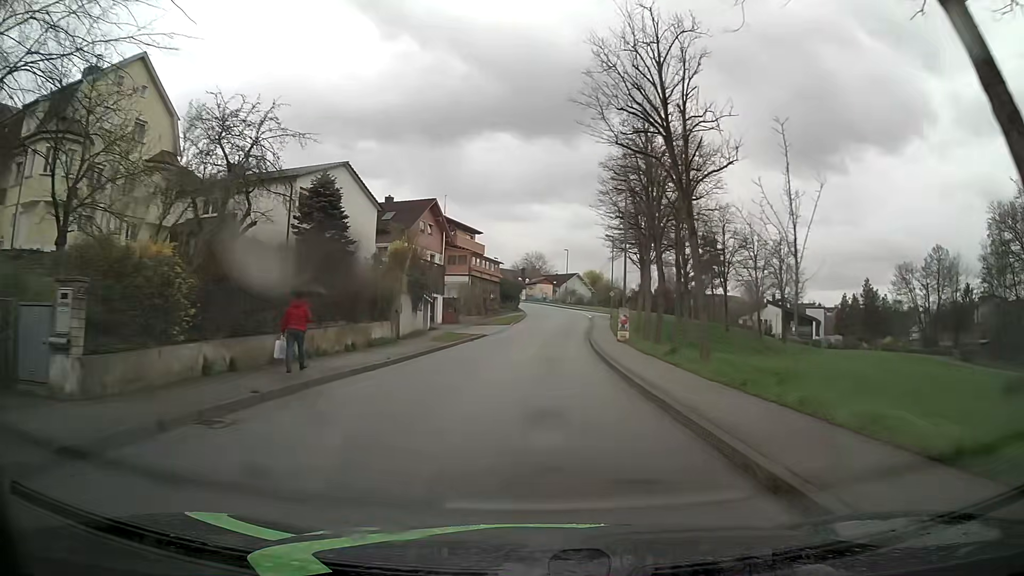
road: unclassified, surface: asphalt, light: Day
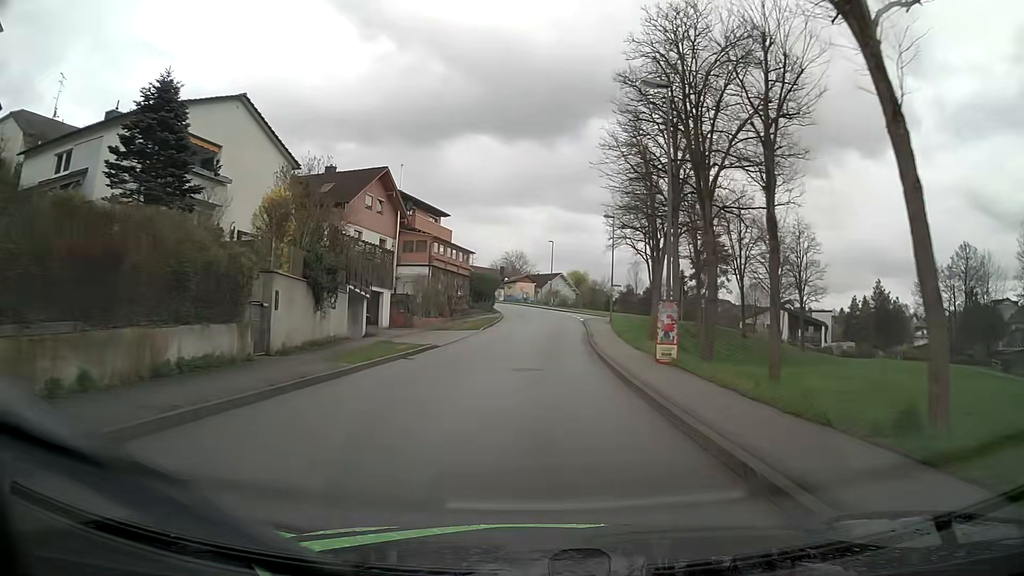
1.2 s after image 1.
(+0.2, +14.0) m; +2°
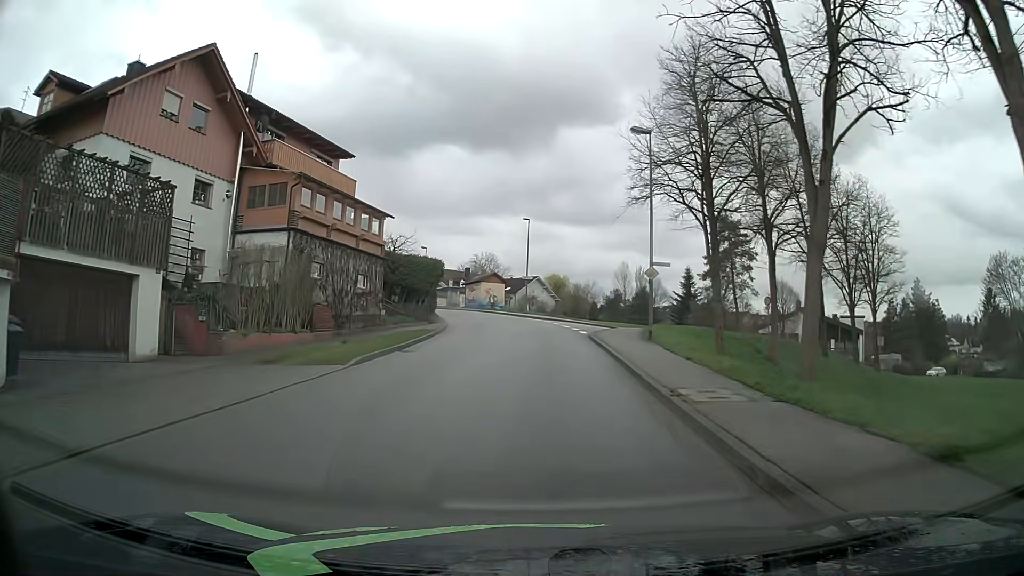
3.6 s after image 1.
(+0.5, +25.0) m; +2°
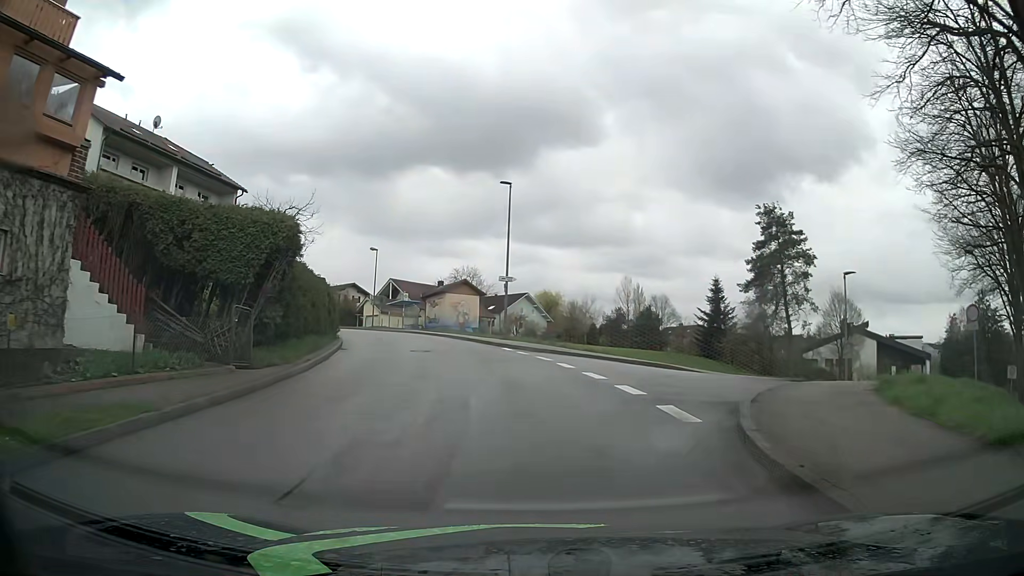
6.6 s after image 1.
(+0.4, +22.5) m; +1°
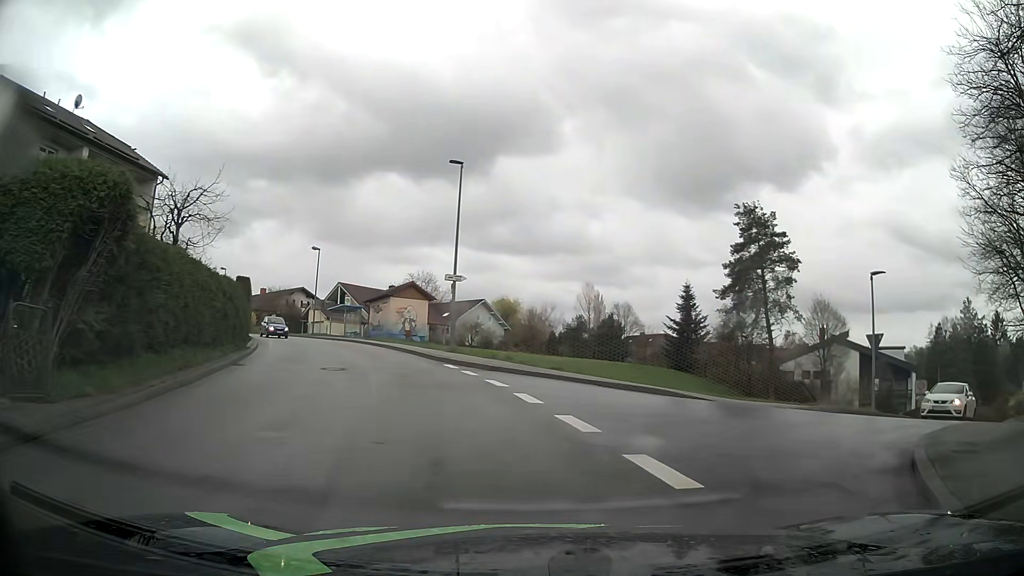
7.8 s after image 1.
(0.0, +5.9) m; +3°
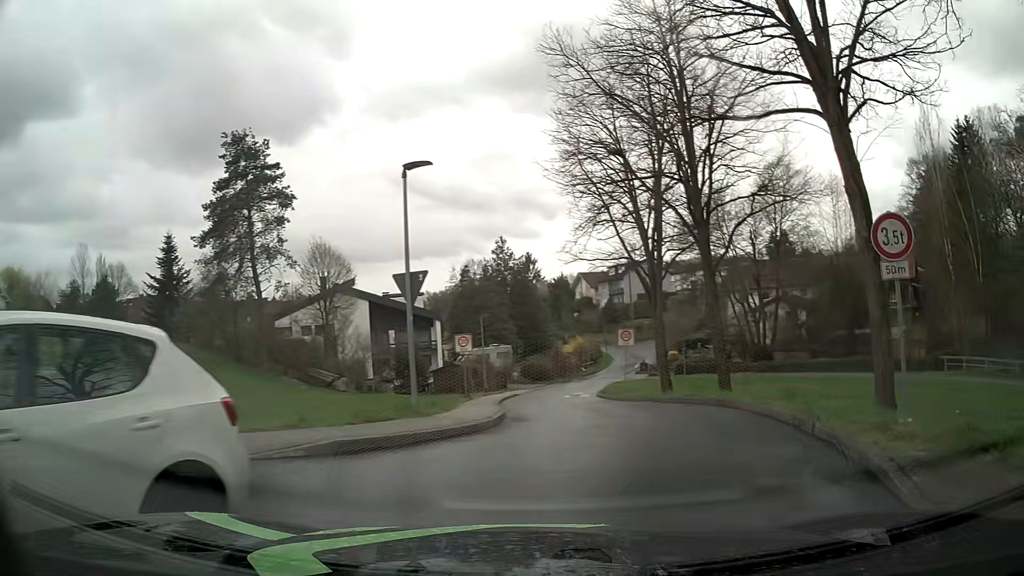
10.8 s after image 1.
(+3.7, +10.4) m; +43°
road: residential
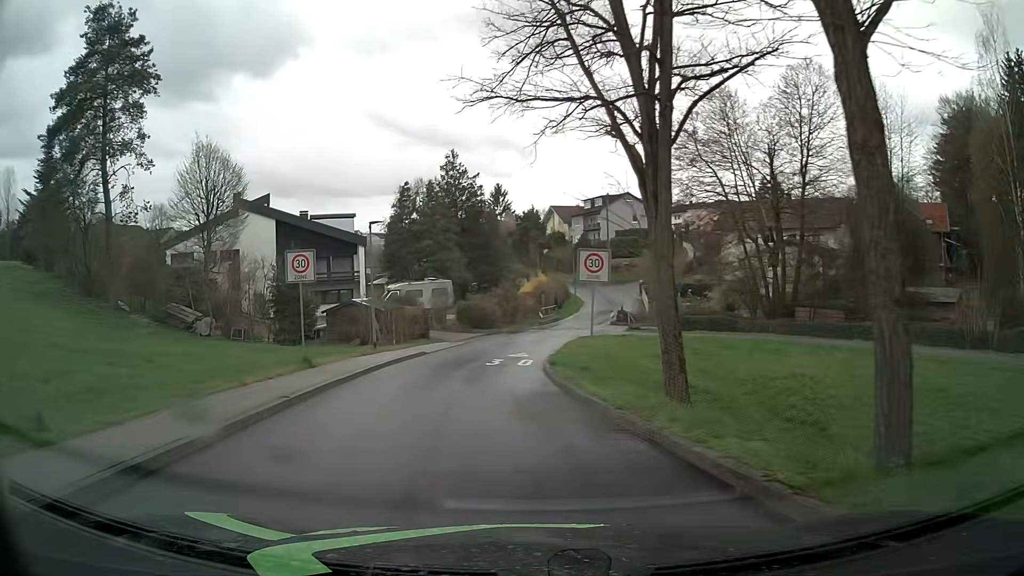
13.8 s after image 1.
(+2.2, +15.5) m; +2°
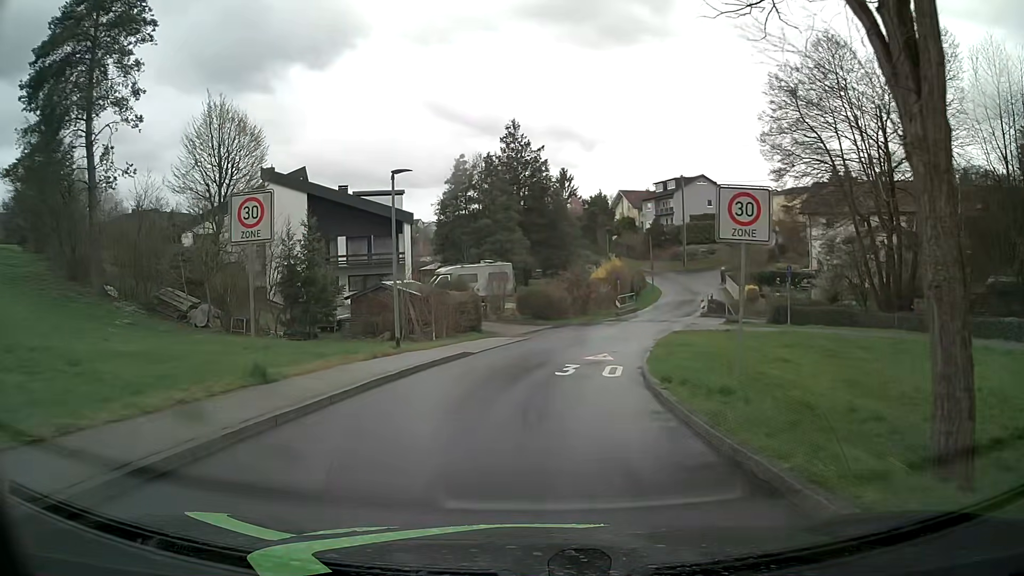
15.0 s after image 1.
(-0.6, +7.8) m; -5°
(0, +10) (+1, +20) (+3, +30) (+6, +39) (+9, +49) (+12, +58) (+15, +68) (+19, +77) (+25, +85) (+31, +93) m
